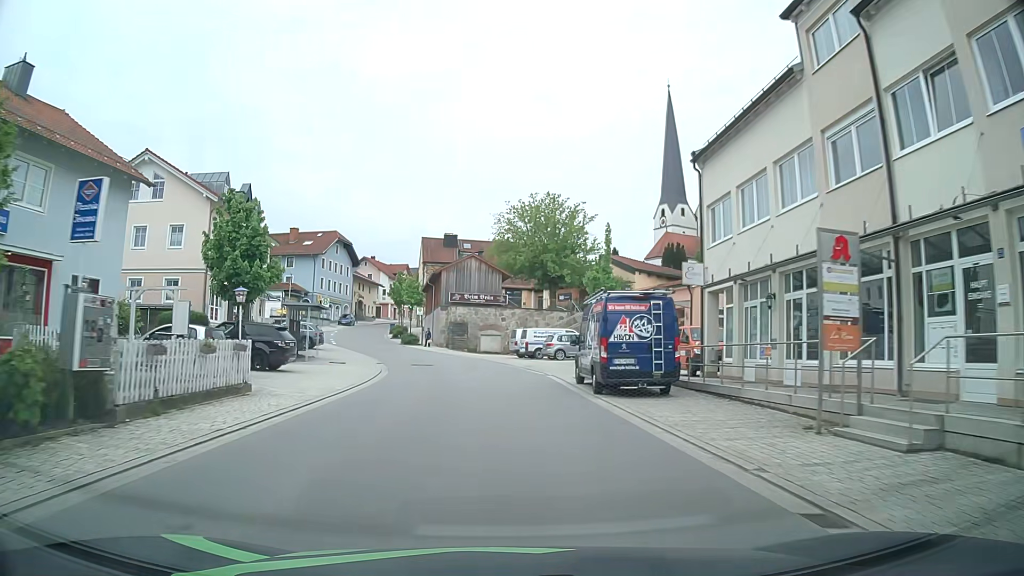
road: tertiary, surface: asphalt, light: Day
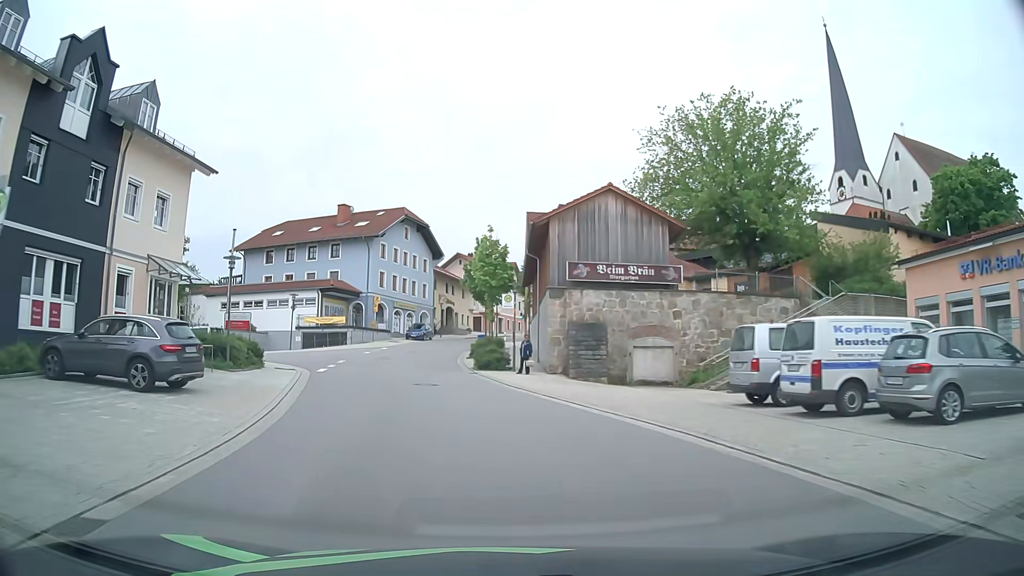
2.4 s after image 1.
(-1.6, +29.7) m; -9°
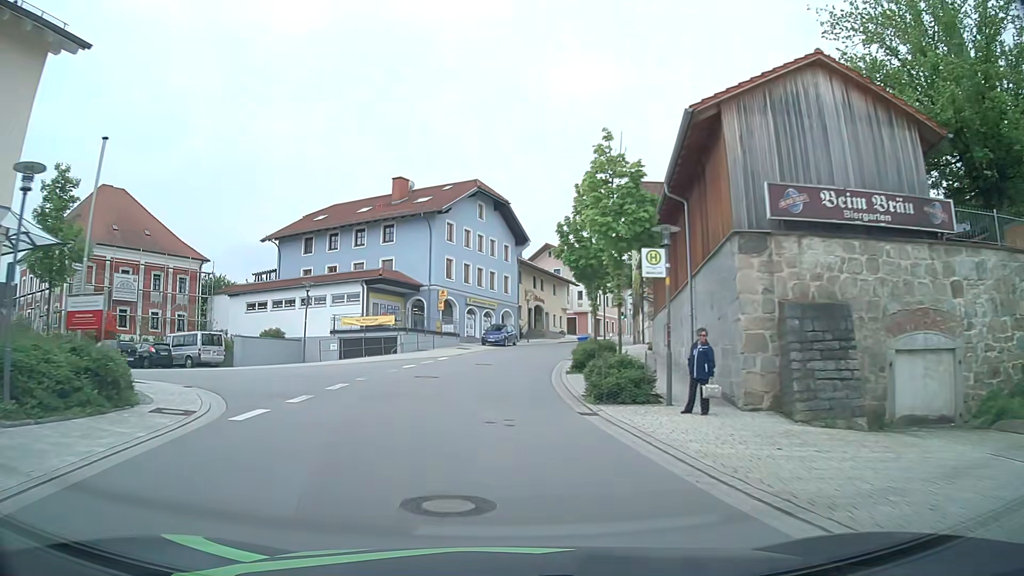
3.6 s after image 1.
(-1.0, +14.8) m; -7°
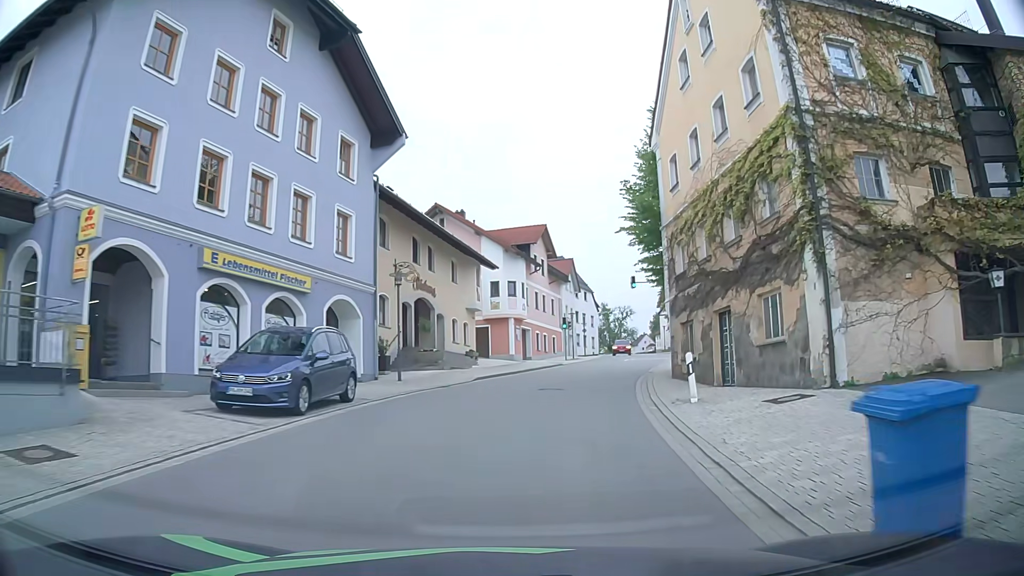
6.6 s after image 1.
(+1.1, +35.5) m; +10°
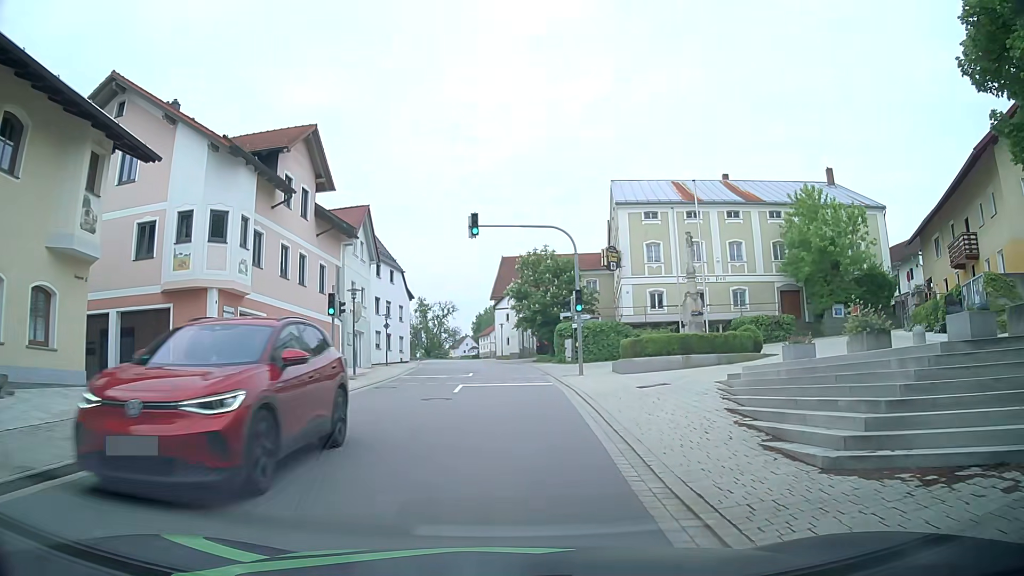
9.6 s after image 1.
(+3.8, +25.5) m; +16°
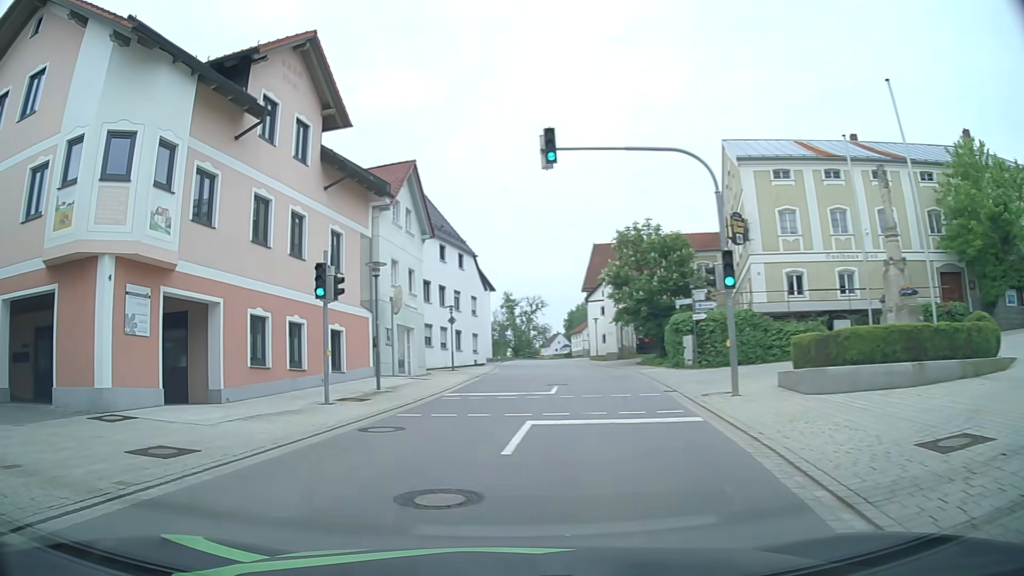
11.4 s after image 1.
(-0.1, +10.0) m; -9°
